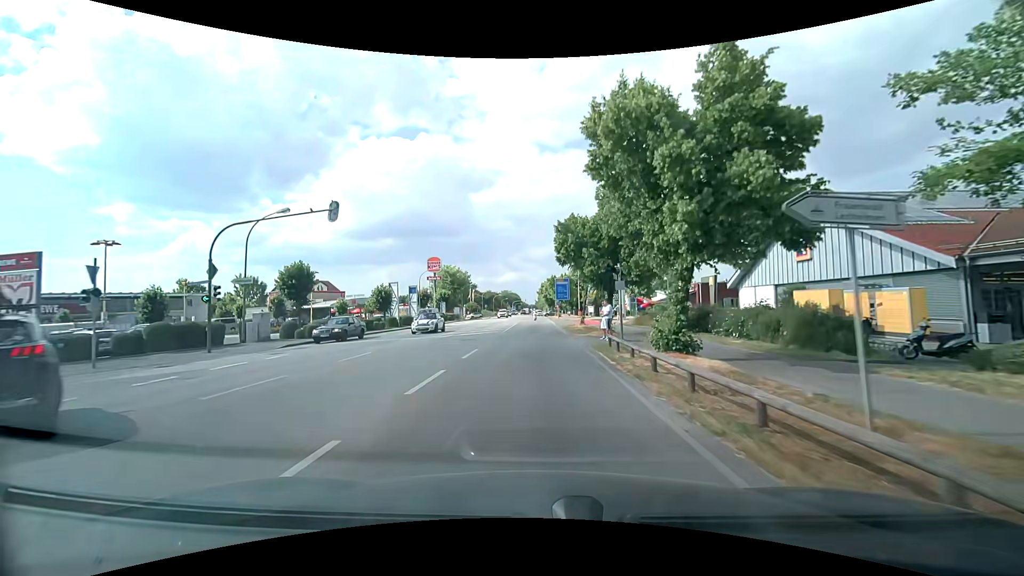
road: secondary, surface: asphalt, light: Day
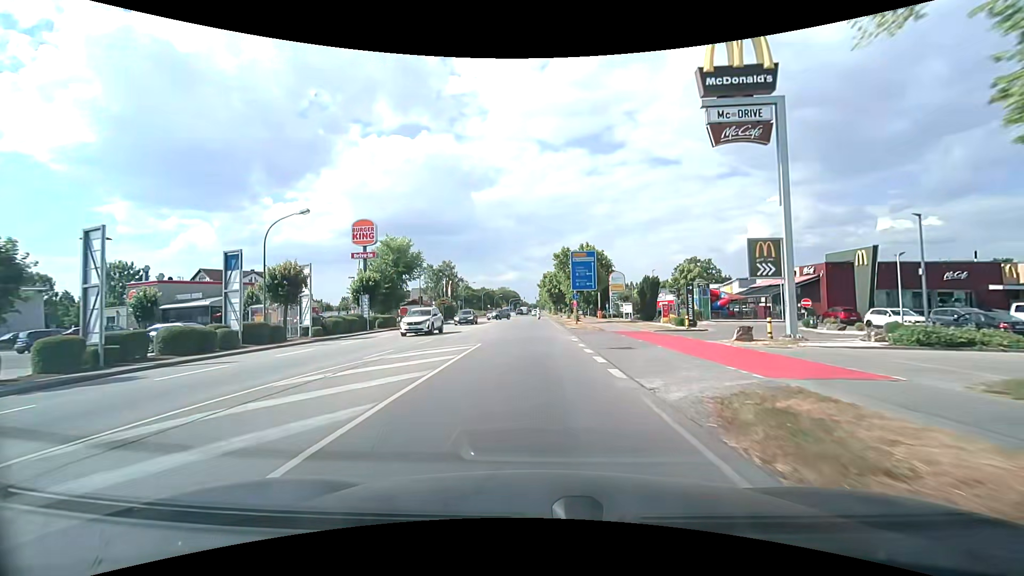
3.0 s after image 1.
(+0.2, +37.3) m; 0°
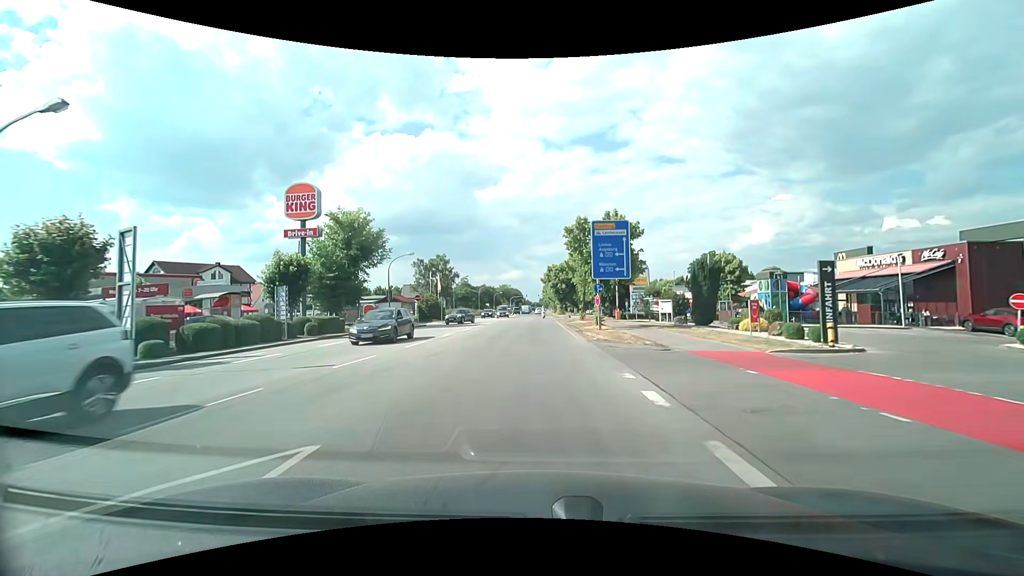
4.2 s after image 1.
(-0.1, +15.0) m; 0°
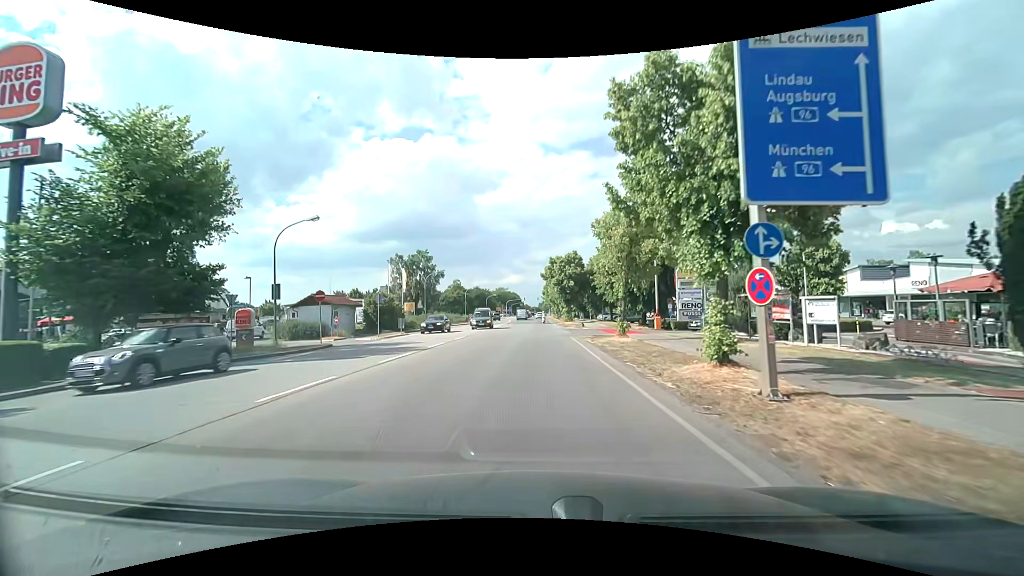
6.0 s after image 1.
(-0.1, +21.8) m; 0°
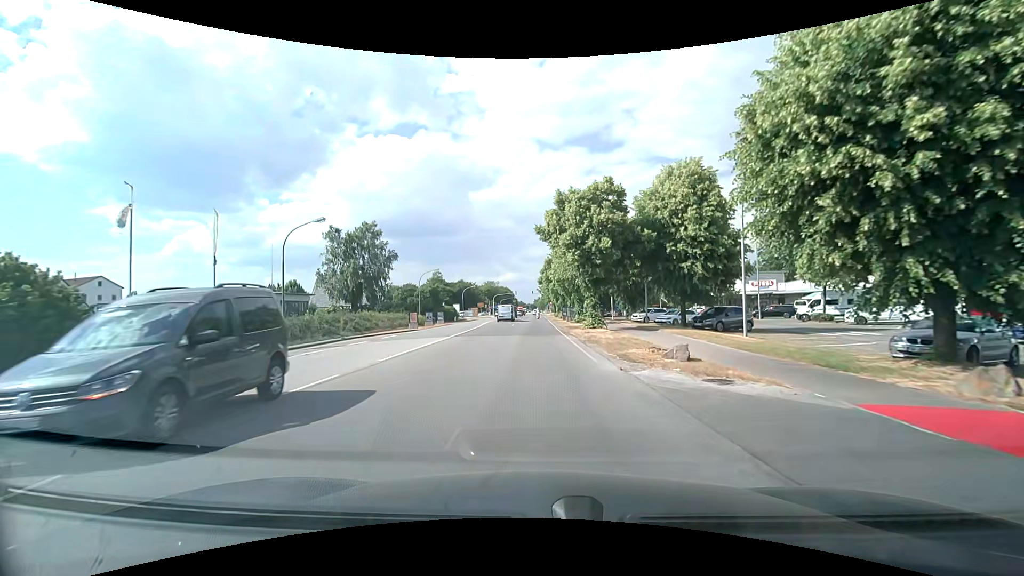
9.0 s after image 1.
(+0.1, +35.7) m; 0°
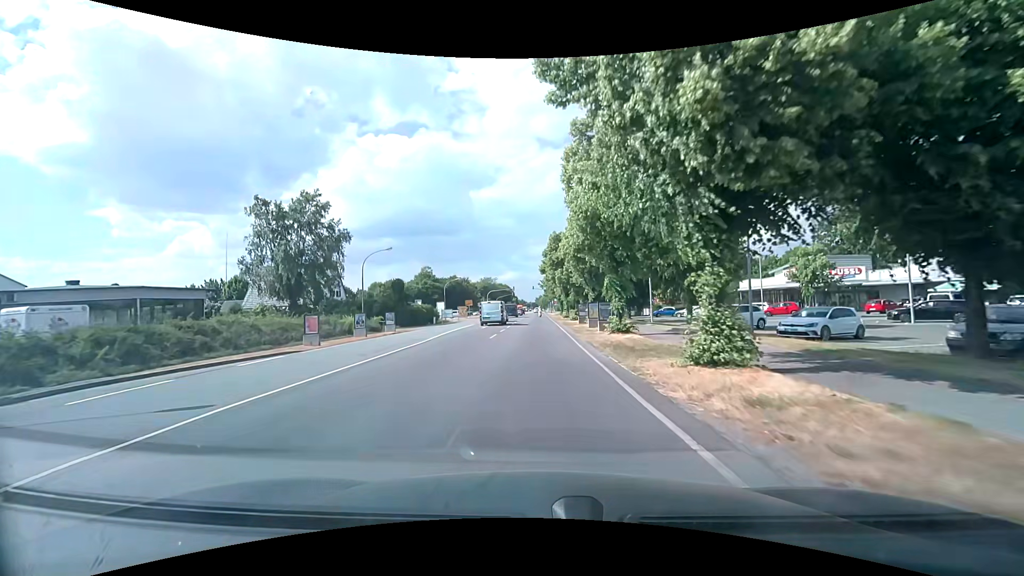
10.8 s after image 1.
(0.0, +21.7) m; 0°
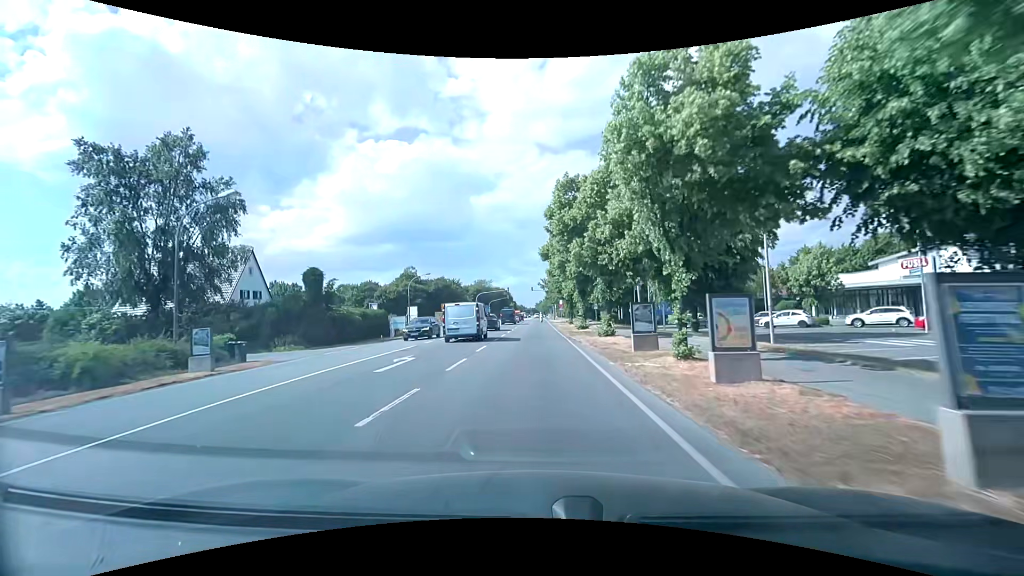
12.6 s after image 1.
(-0.1, +22.6) m; -1°
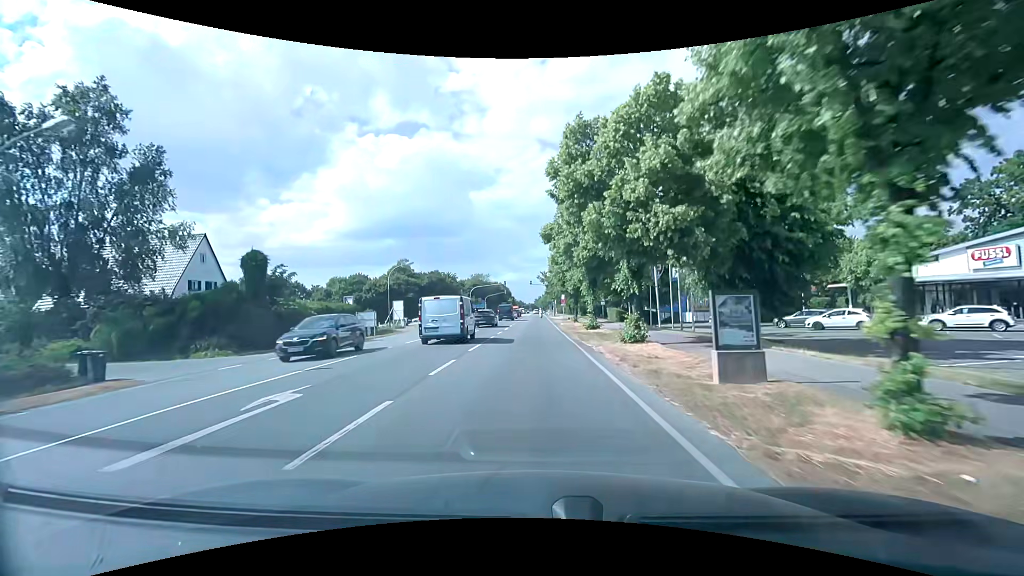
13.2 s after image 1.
(0.0, +7.7) m; 0°
(0, +10) (0, +20) (0, +30) (0, +40) (0, +50) (0, +60) (0, +70) (0, +80) (0, +90) (0, +100) m
